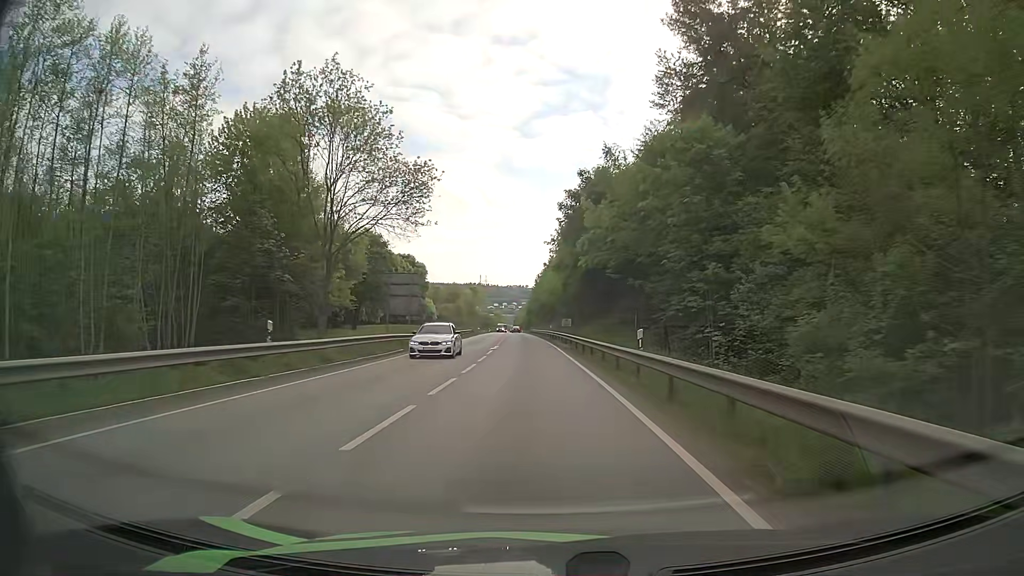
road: primary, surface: asphalt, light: Day
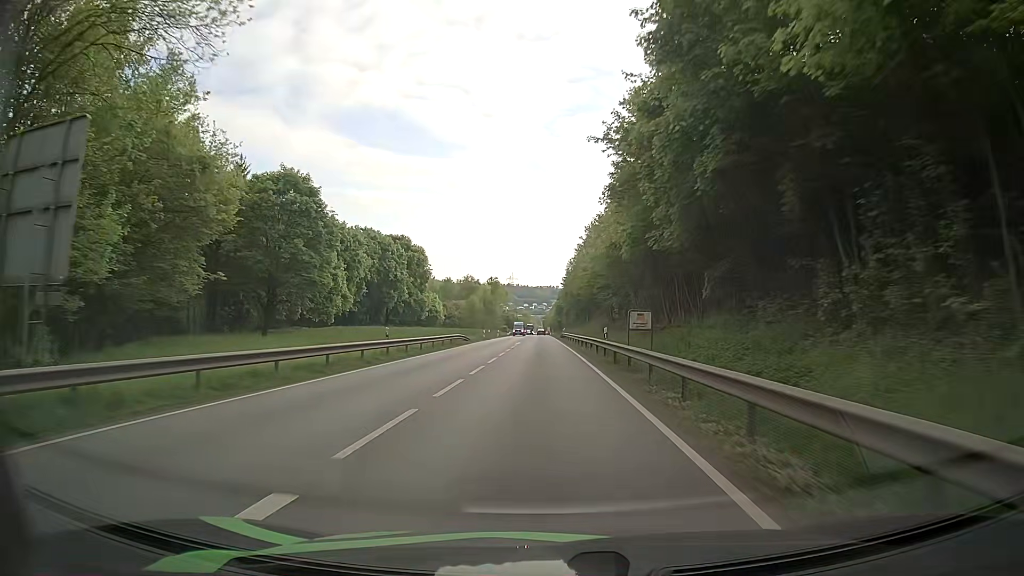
(-0.8, +36.7) m; -2°
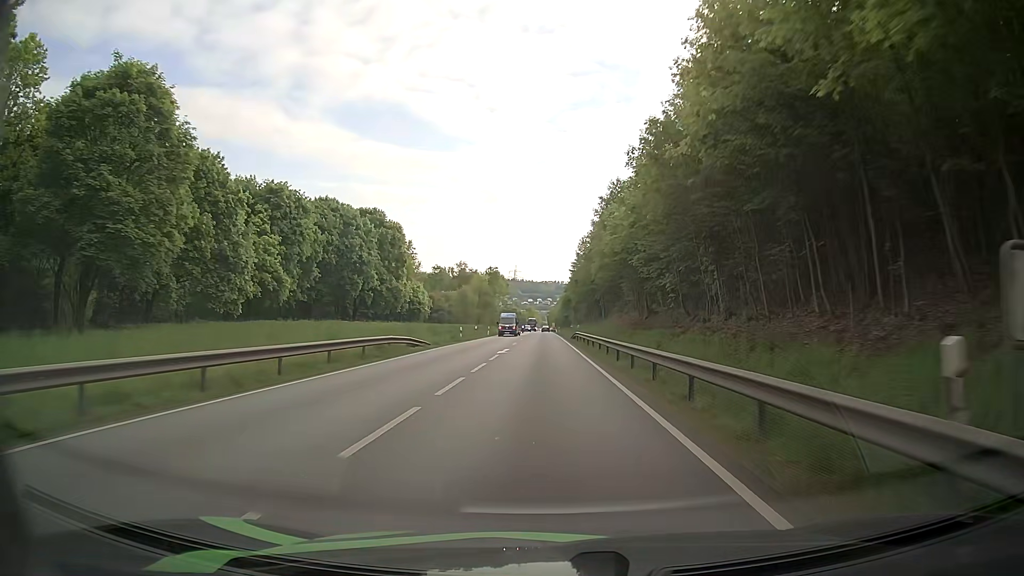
(-0.4, +24.1) m; -1°
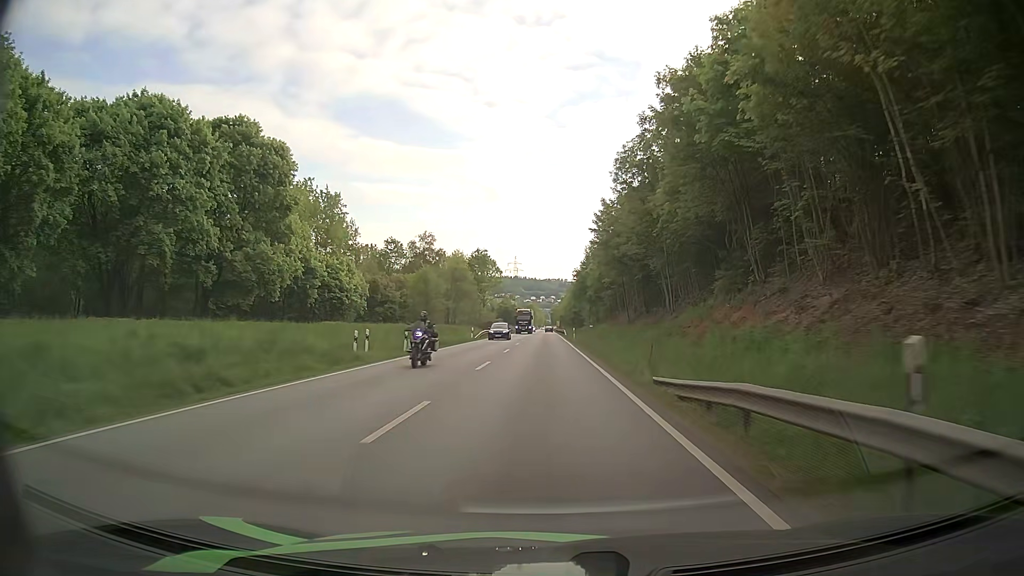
(-0.3, +47.8) m; -1°
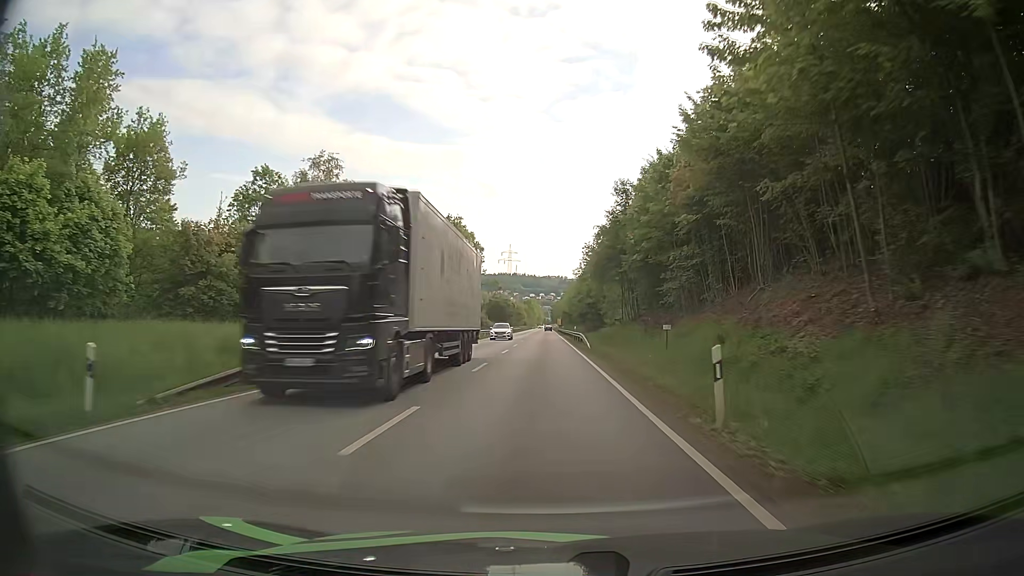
(+0.2, +49.7) m; 0°
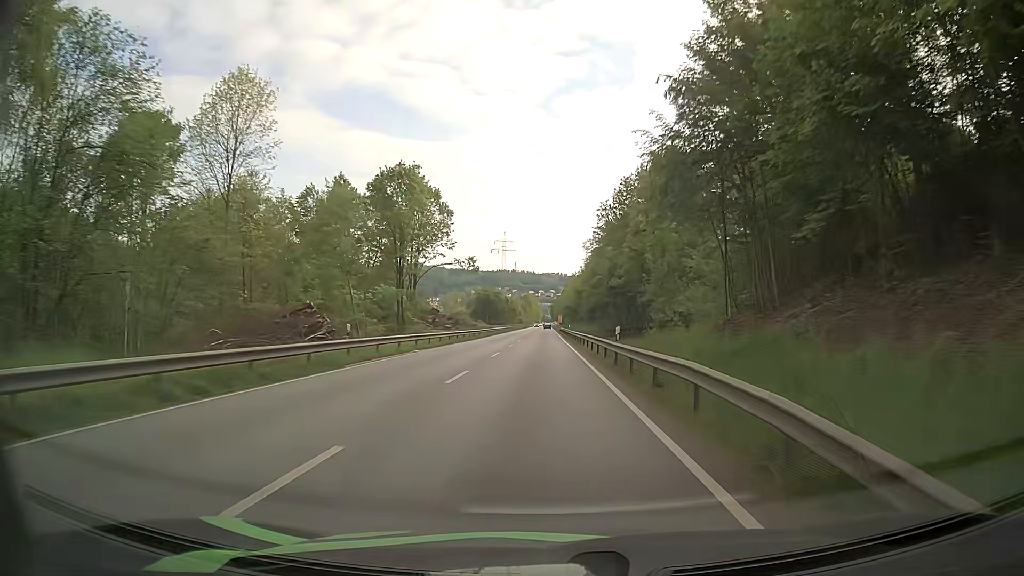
(+0.1, +38.5) m; 0°
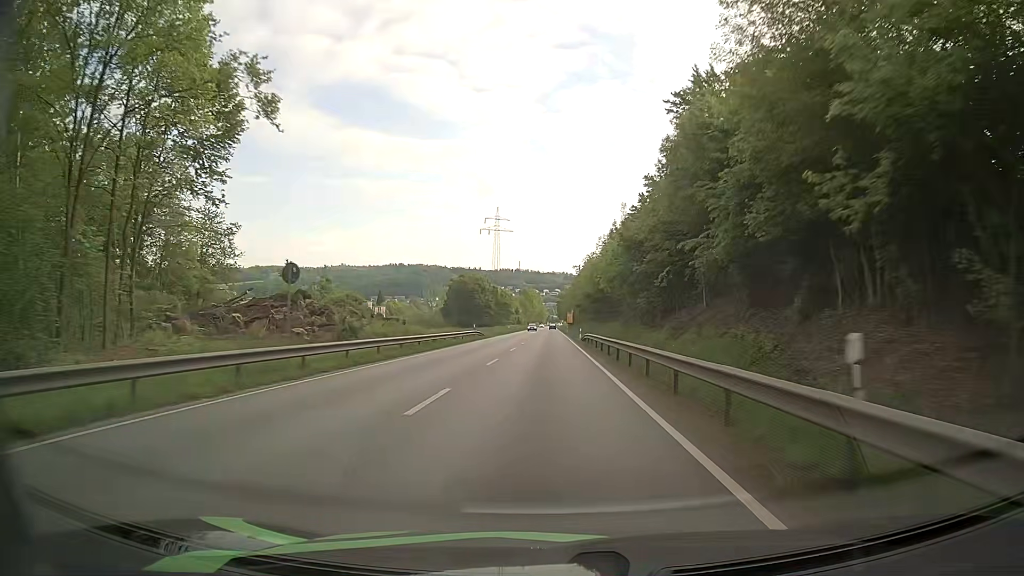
(0.0, +65.6) m; 0°
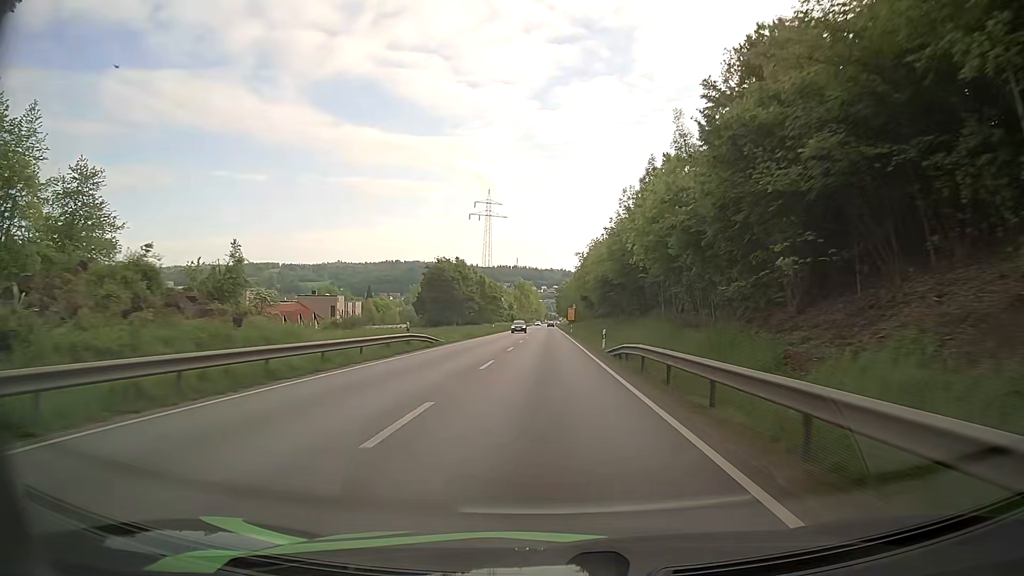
(0.0, +26.8) m; 0°
(0, +10) (0, +20) (0, +30) (0, +40) (0, +50) (0, +60) (0, +70) (0, +80) (0, +90) (0, +100) m
